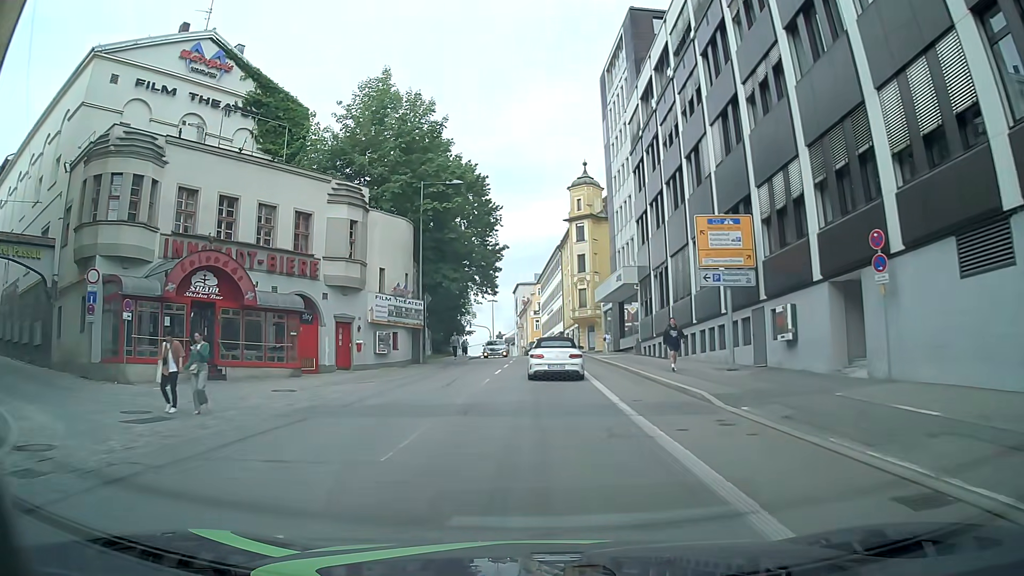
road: tertiary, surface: asphalt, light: Day
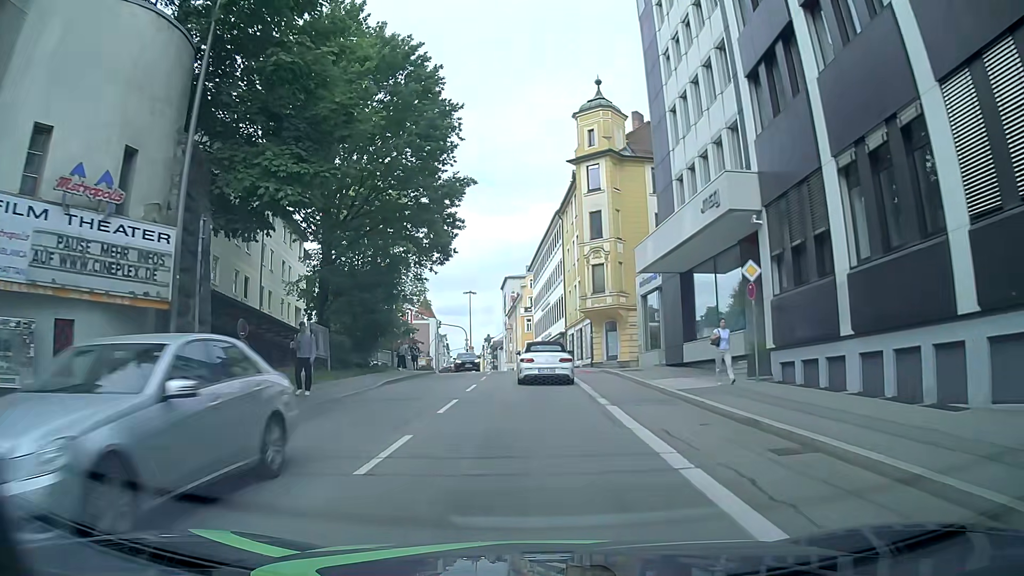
(+0.6, +24.9) m; +1°
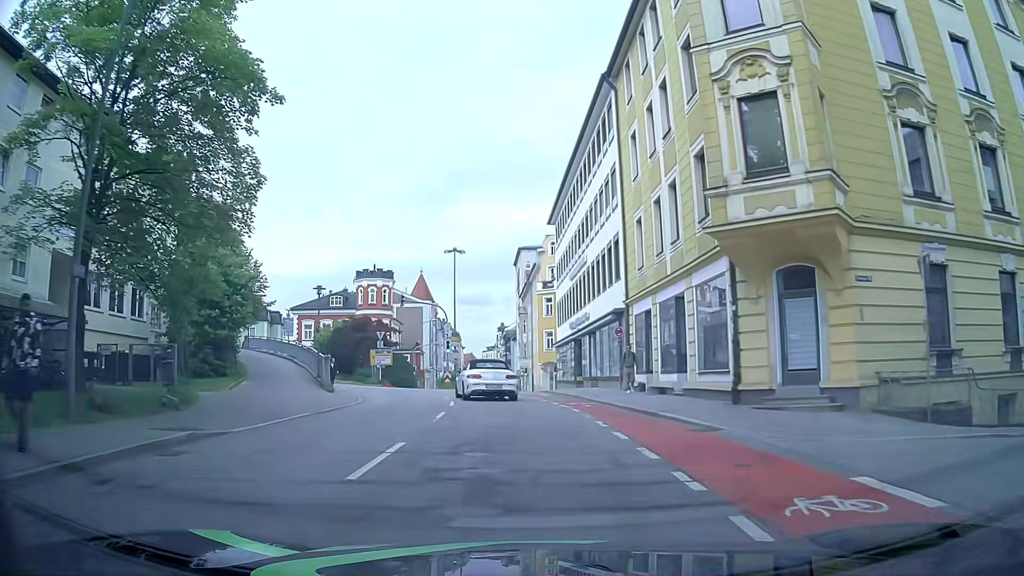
(+0.3, +30.2) m; 0°
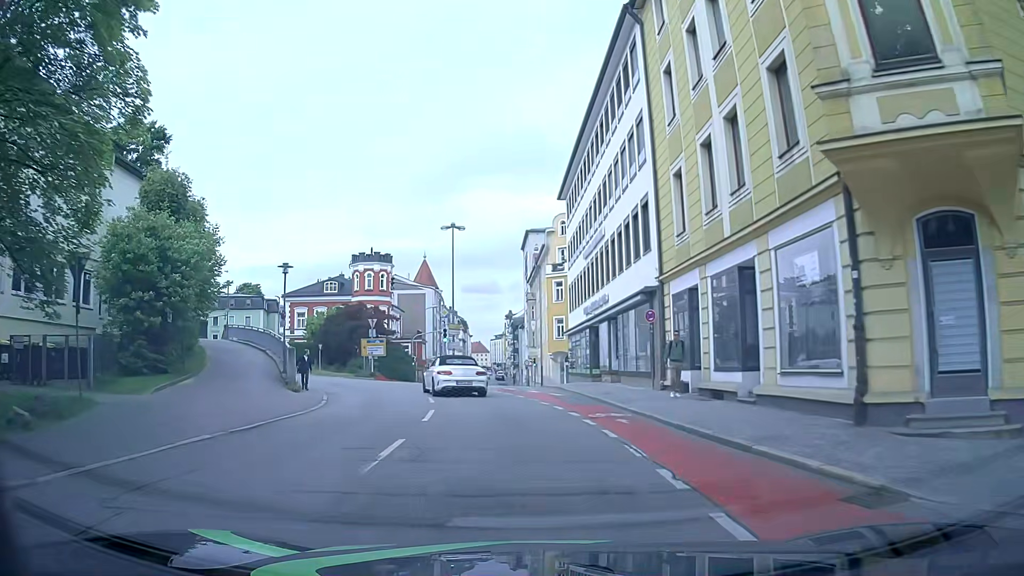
(-0.1, +5.8) m; -3°
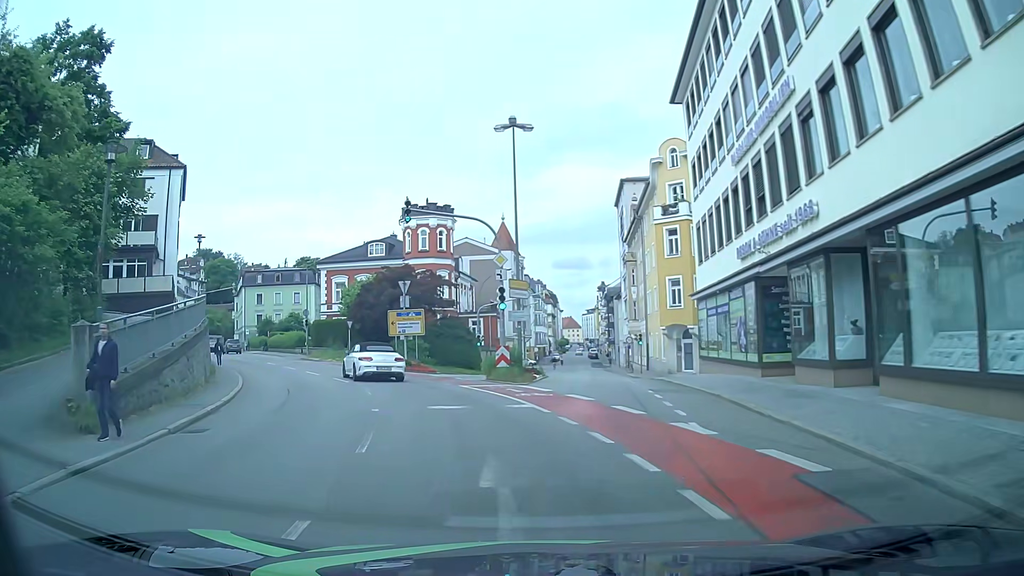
(-0.3, +17.2) m; -5°
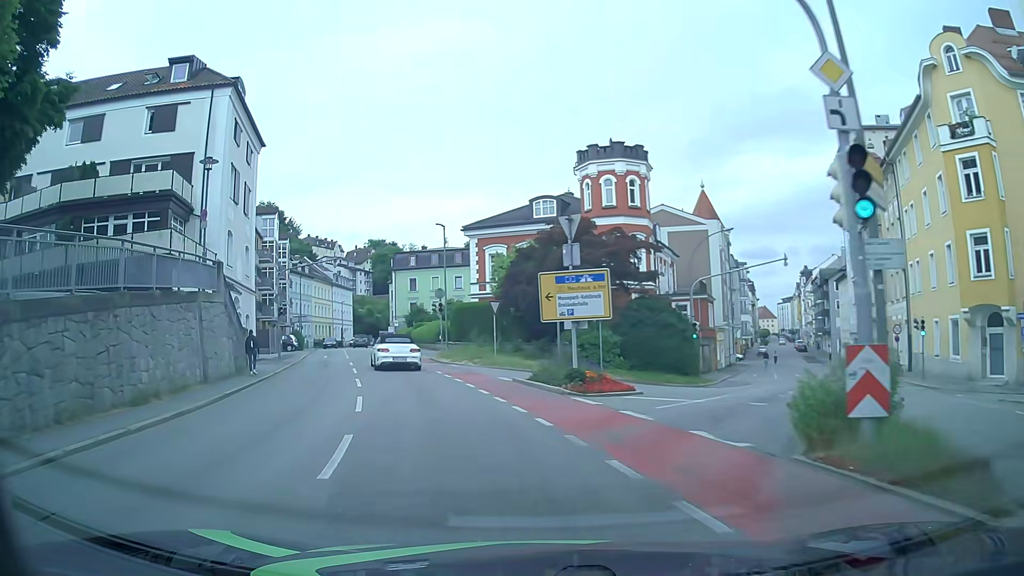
(-2.5, +17.2) m; -17°
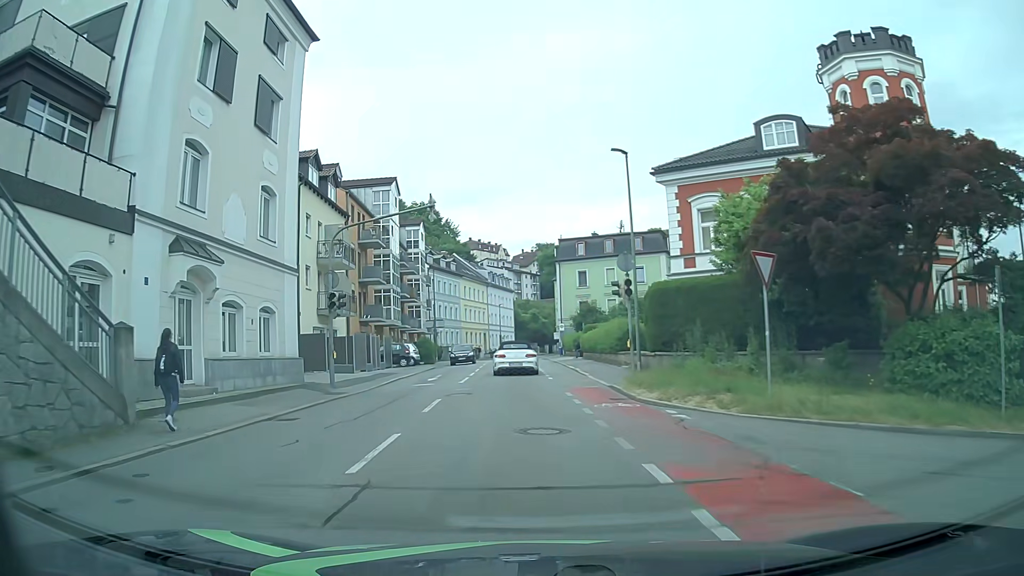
(-2.6, +18.0) m; -15°
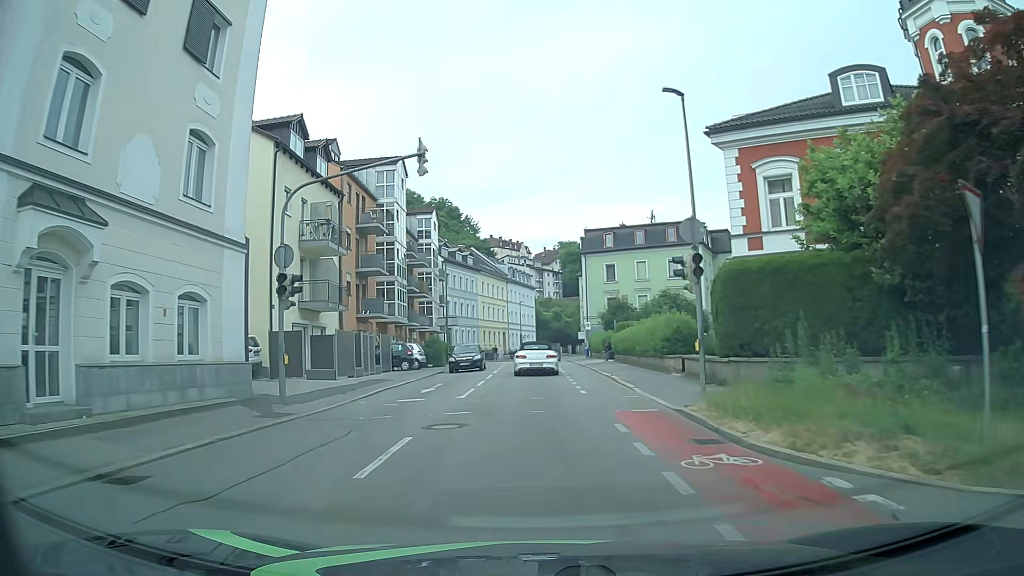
(-0.1, +6.4) m; -2°
(0, +10) (0, +20) (0, +30) (0, +40) (0, +50) (0, +60) (0, +70) (+1, +80) (+3, +90) (+5, +100) m
